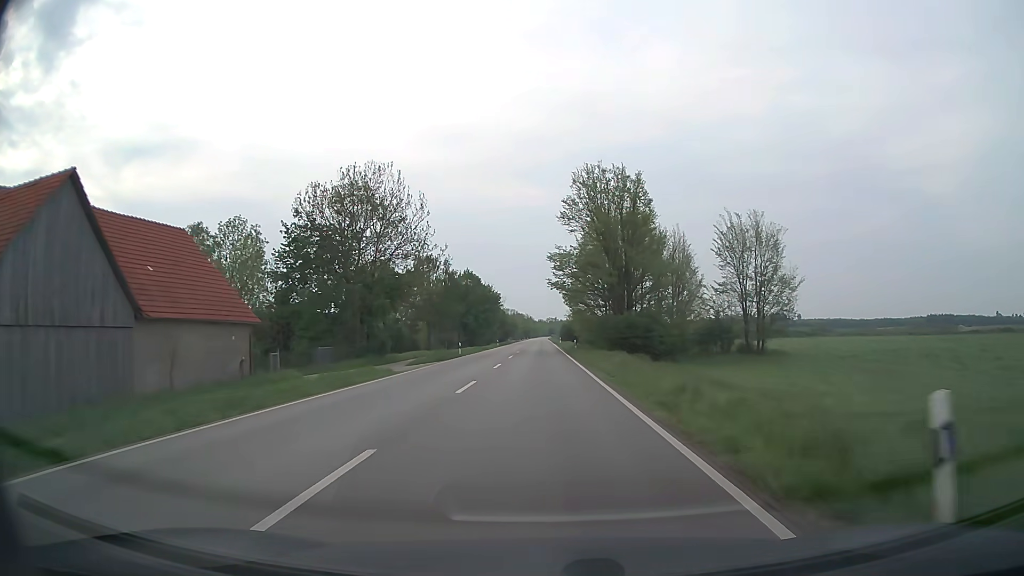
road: secondary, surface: asphalt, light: Day
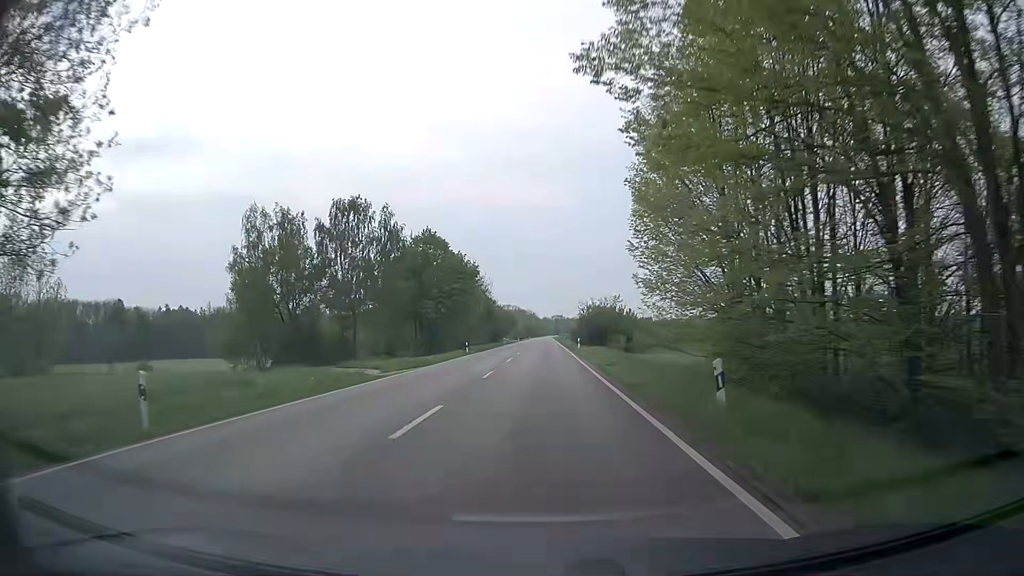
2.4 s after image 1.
(-0.1, +43.0) m; 0°
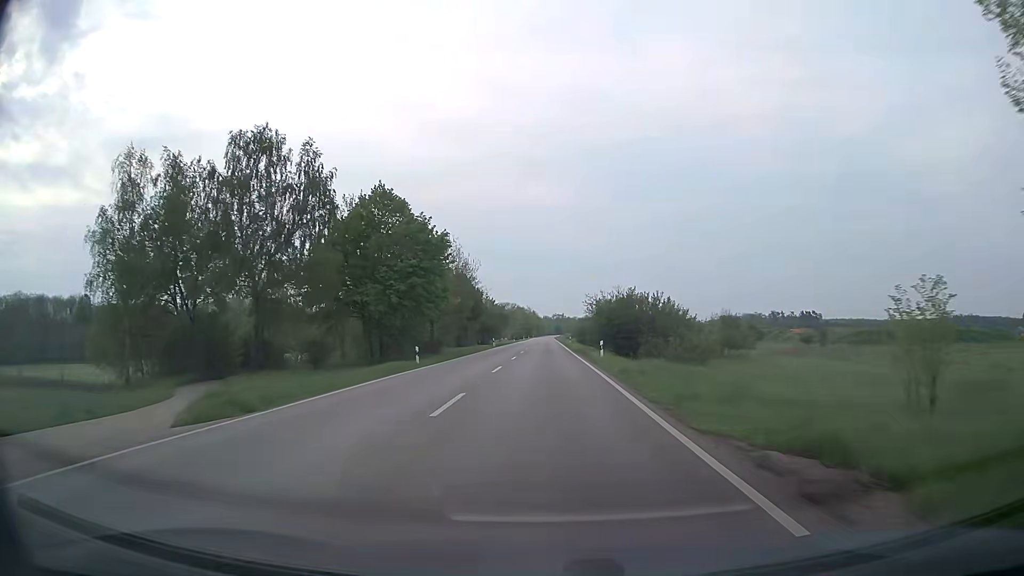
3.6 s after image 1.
(0.0, +21.6) m; 0°
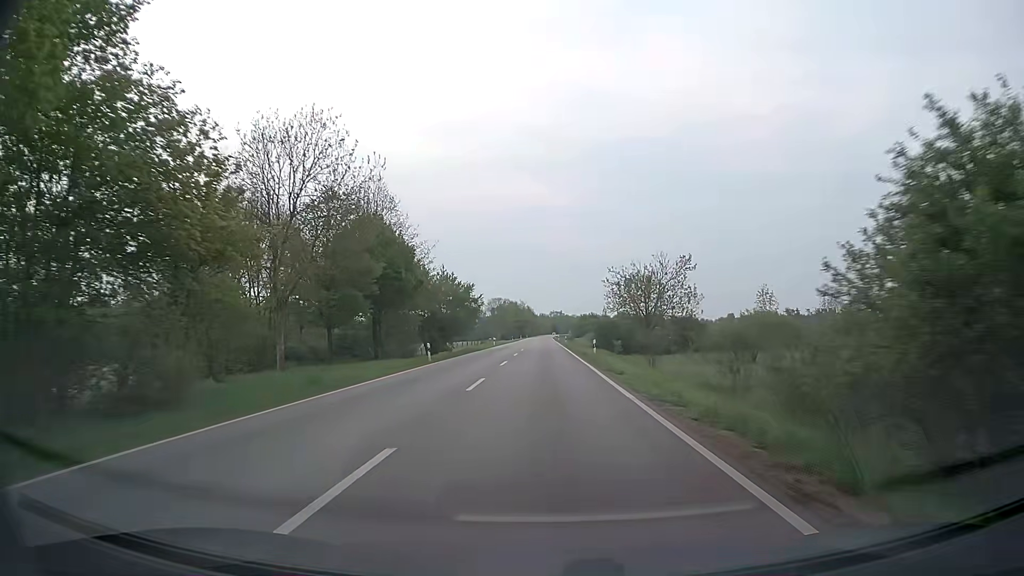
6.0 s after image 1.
(+0.1, +43.2) m; 0°
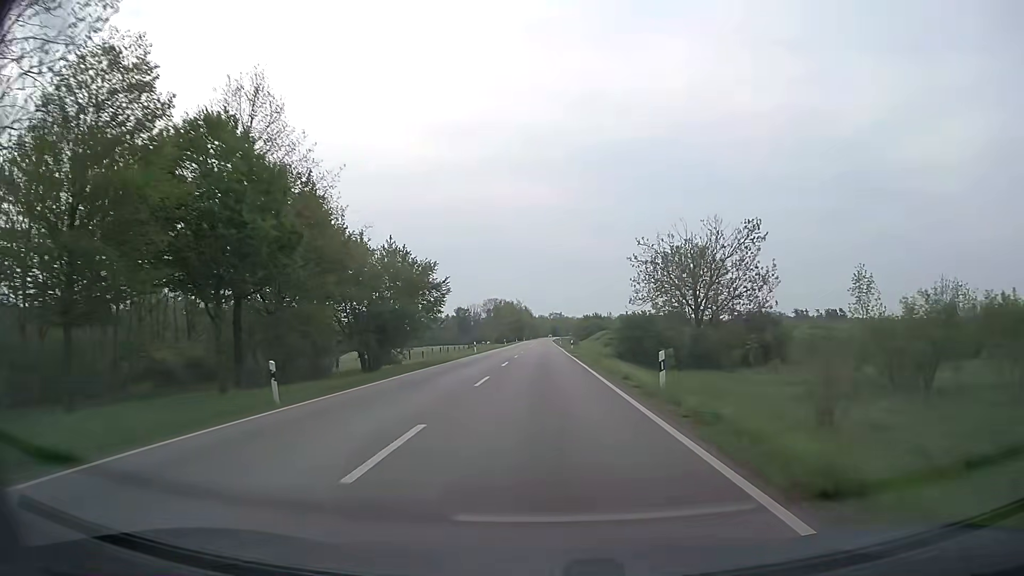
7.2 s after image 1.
(+0.1, +21.7) m; 0°
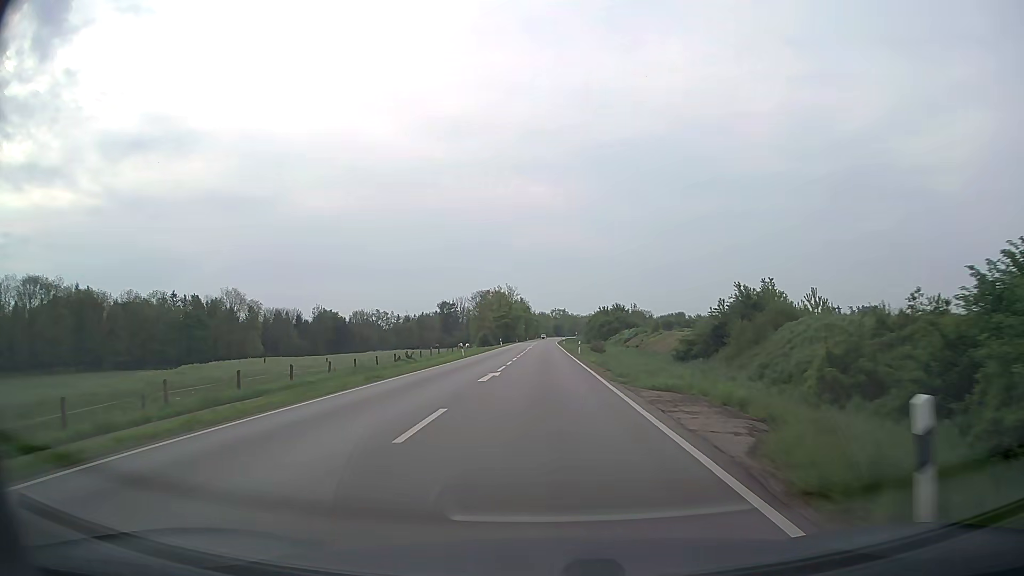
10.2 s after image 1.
(-0.1, +58.0) m; 0°
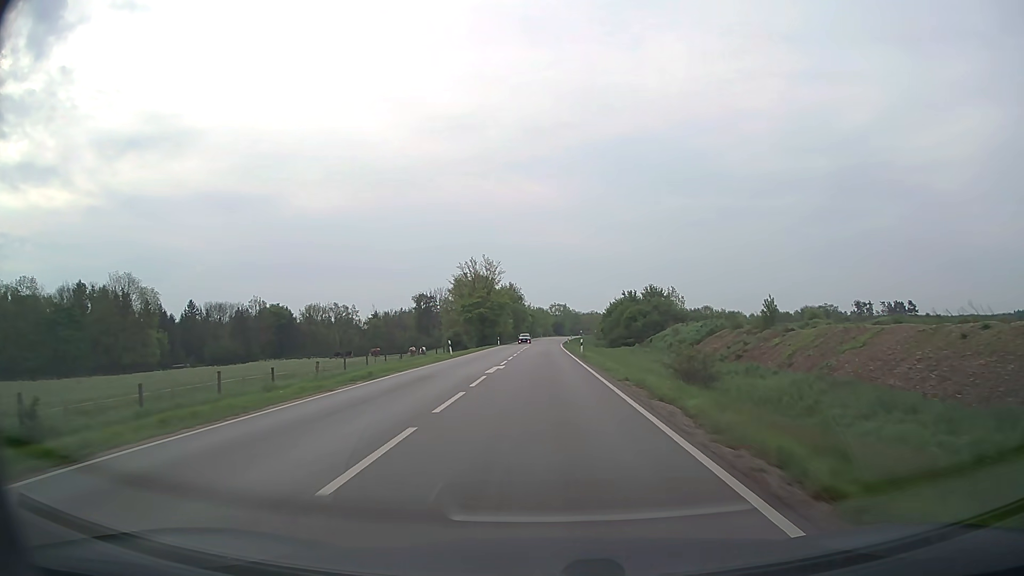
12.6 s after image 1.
(+0.1, +51.1) m; 0°
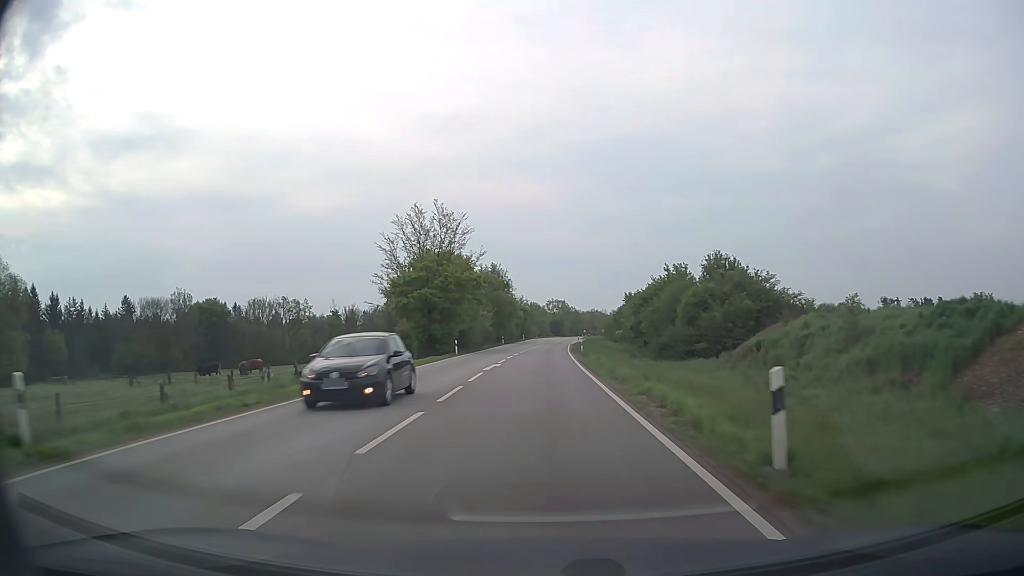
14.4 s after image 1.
(+0.1, +40.2) m; 0°
(0, +10) (0, +20) (0, +30) (0, +40) (0, +50) (+1, +60) (+1, +70) (+1, +80) (+2, +90) (+2, +100) m
